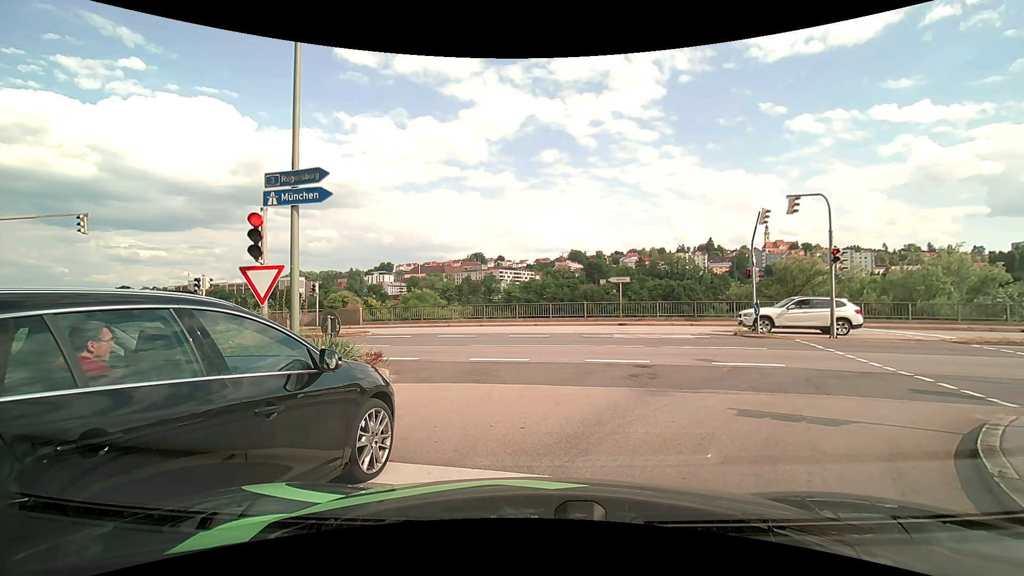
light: Day
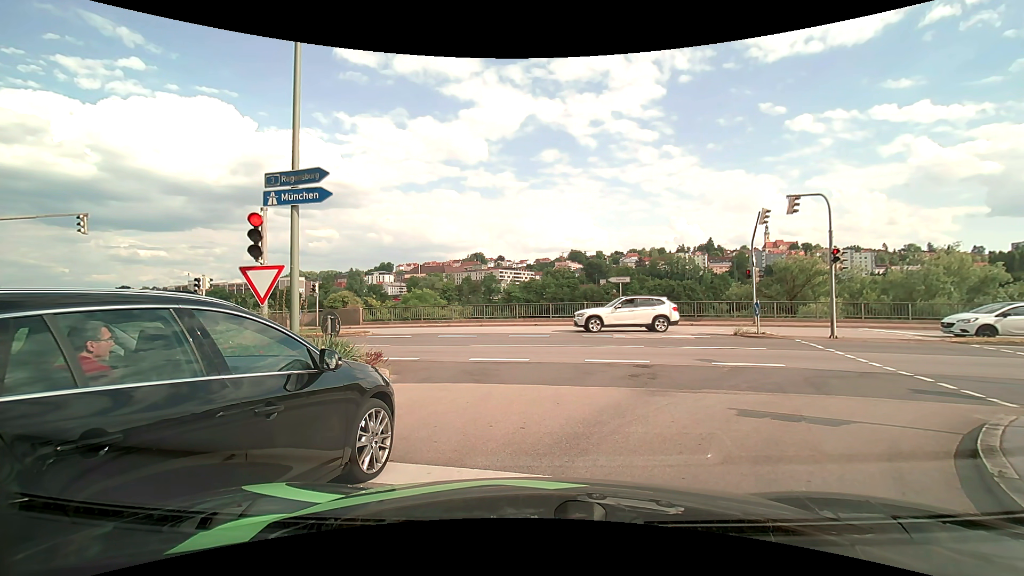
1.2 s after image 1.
(0.0, 0.0) m; 0°
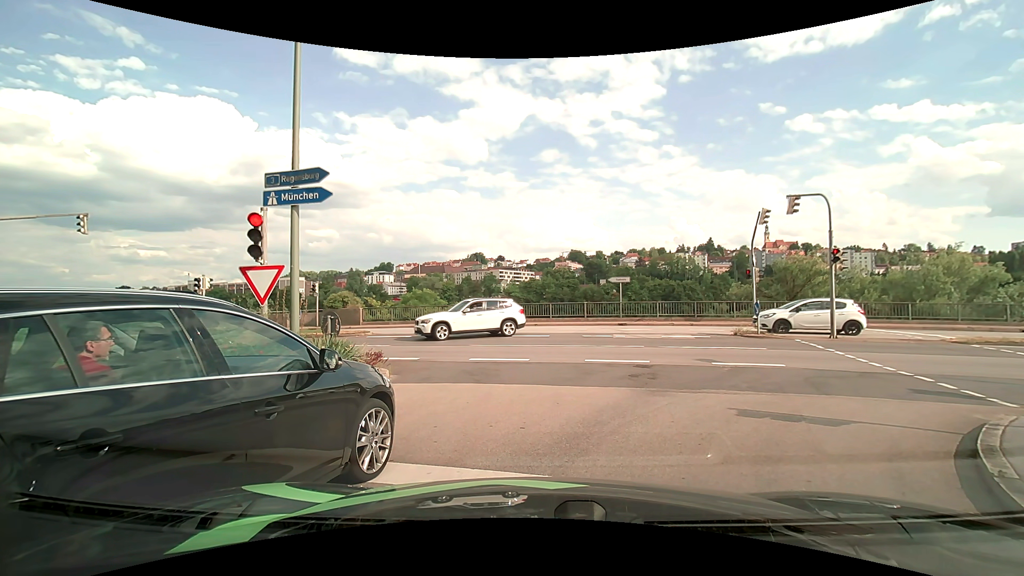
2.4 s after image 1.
(0.0, 0.0) m; 0°
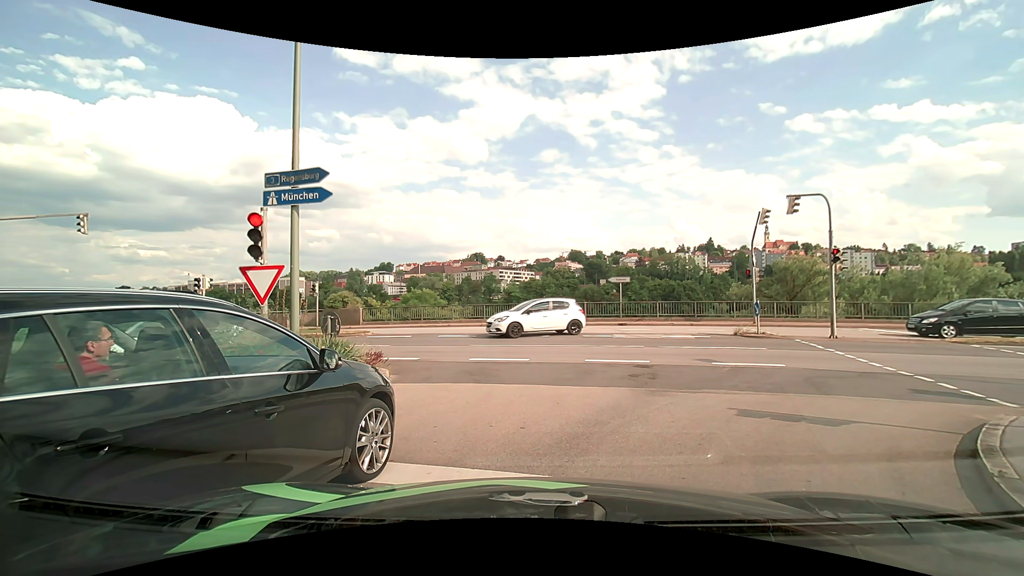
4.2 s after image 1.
(0.0, 0.0) m; 0°
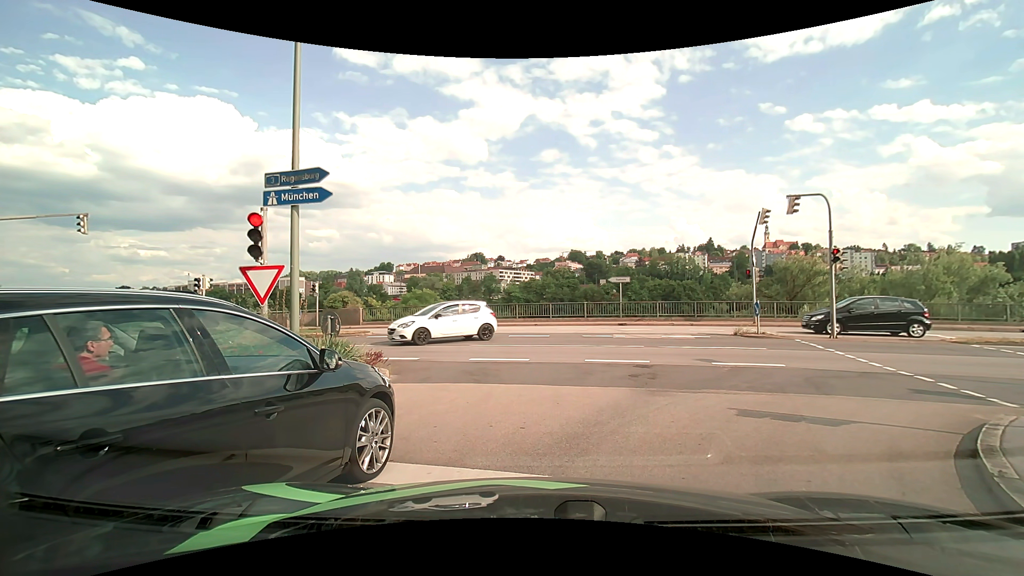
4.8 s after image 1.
(0.0, 0.0) m; 0°
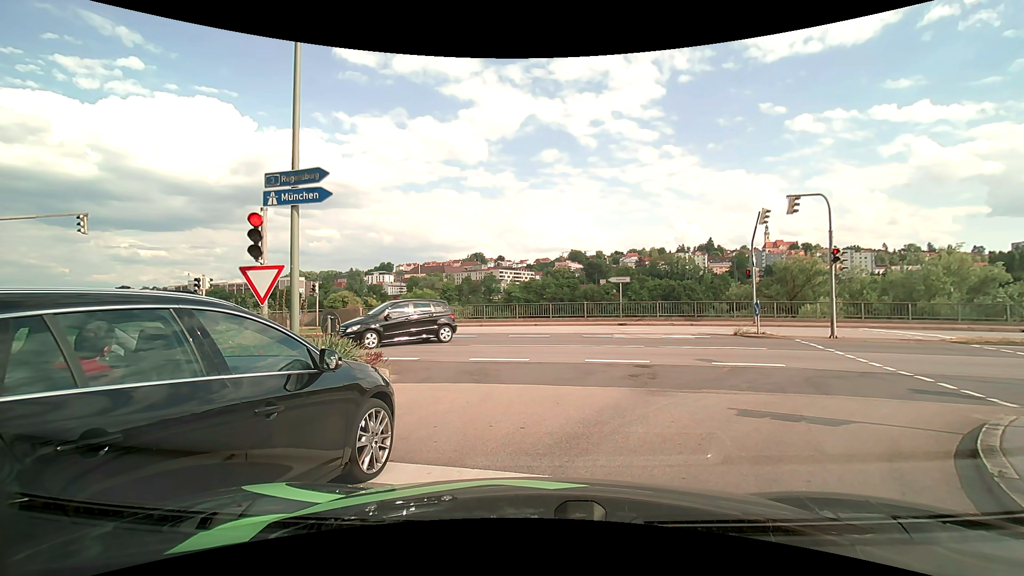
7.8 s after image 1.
(0.0, 0.0) m; 0°
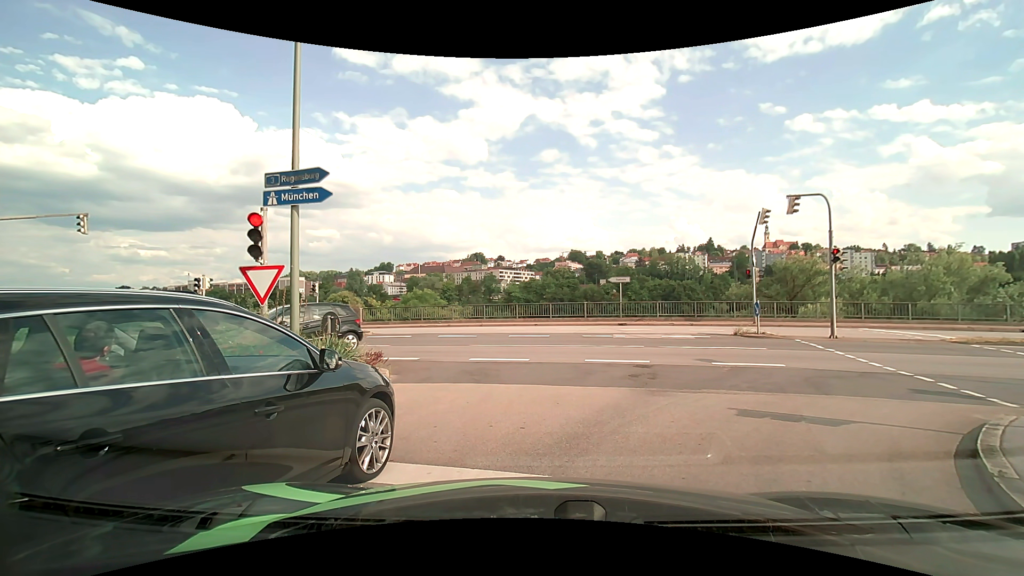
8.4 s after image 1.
(0.0, 0.0) m; 0°
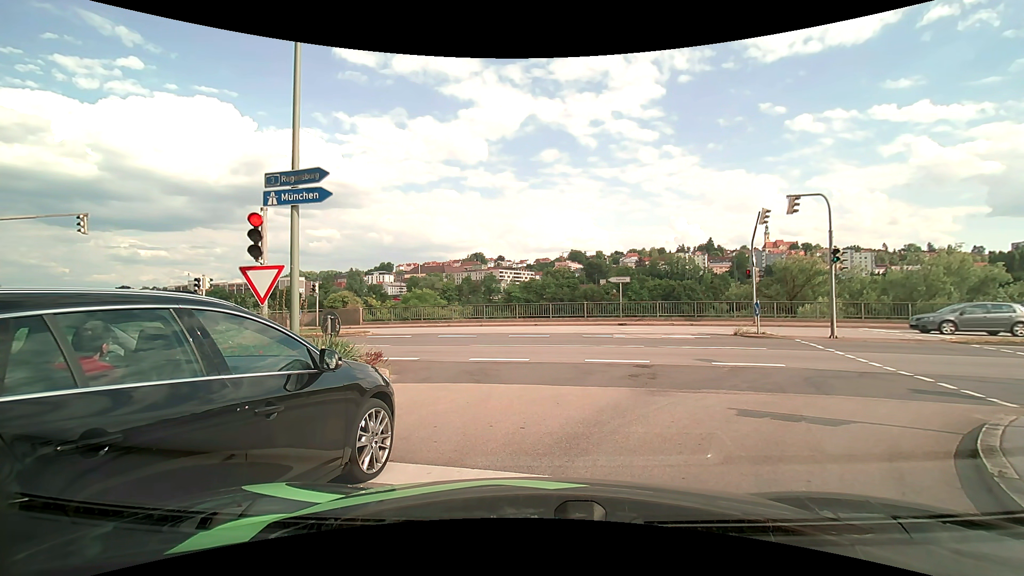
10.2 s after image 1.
(0.0, 0.0) m; 0°
(+3, +9) (+12, +14) (+22, +13) (+32, +11) (+41, +8) (+51, +6) (+61, +3) (+70, +1) (+80, -2) (+90, -4) m
